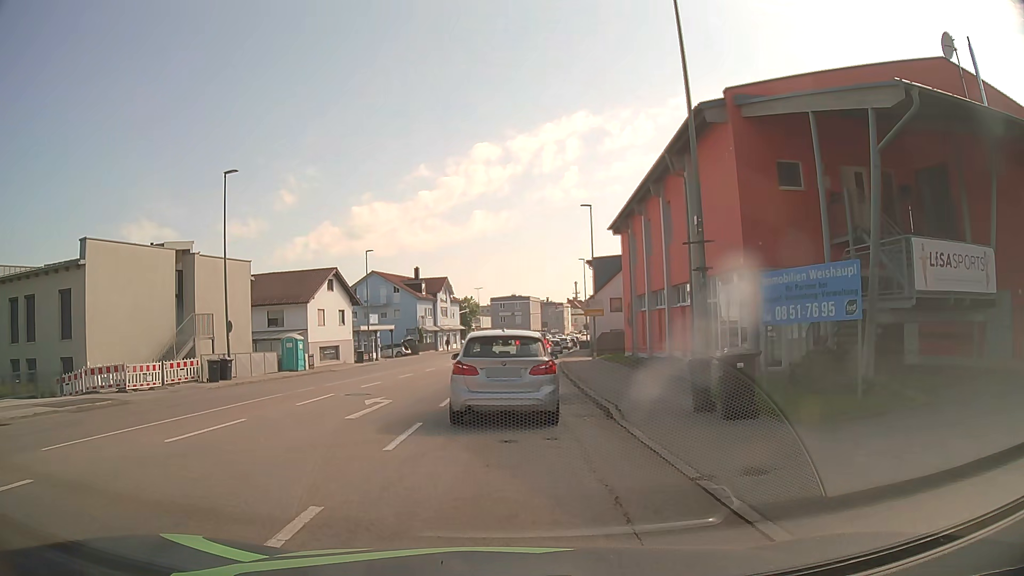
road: tertiary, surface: asphalt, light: Day
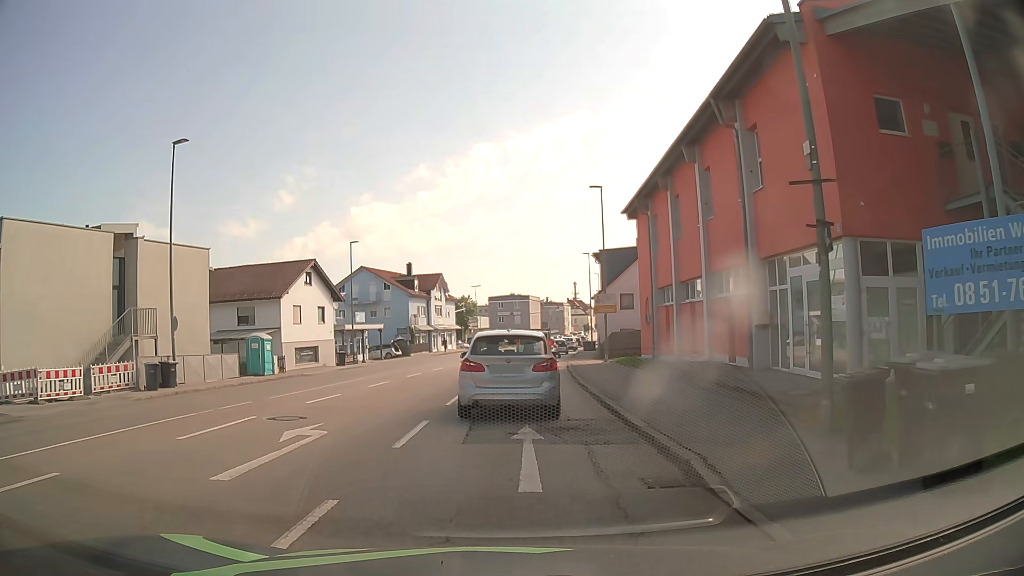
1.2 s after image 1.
(0.0, +5.8) m; 0°
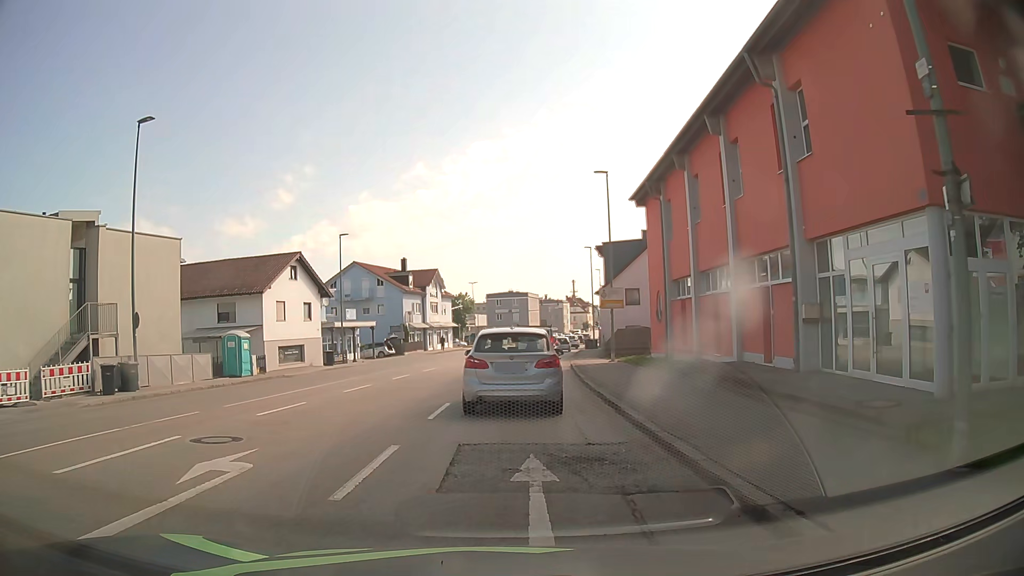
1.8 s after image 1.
(0.0, +3.1) m; 0°
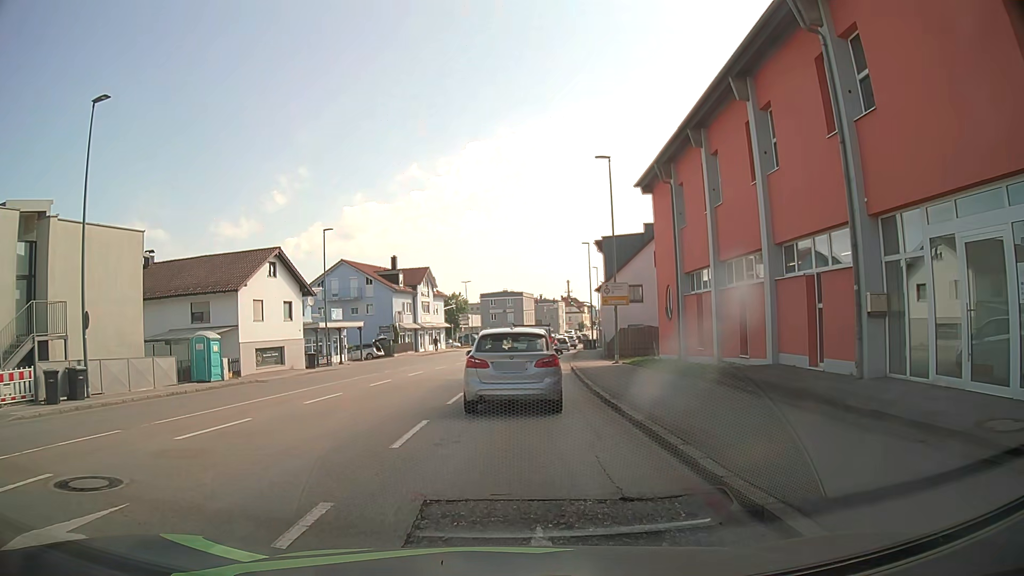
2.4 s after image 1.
(0.0, +3.1) m; +1°
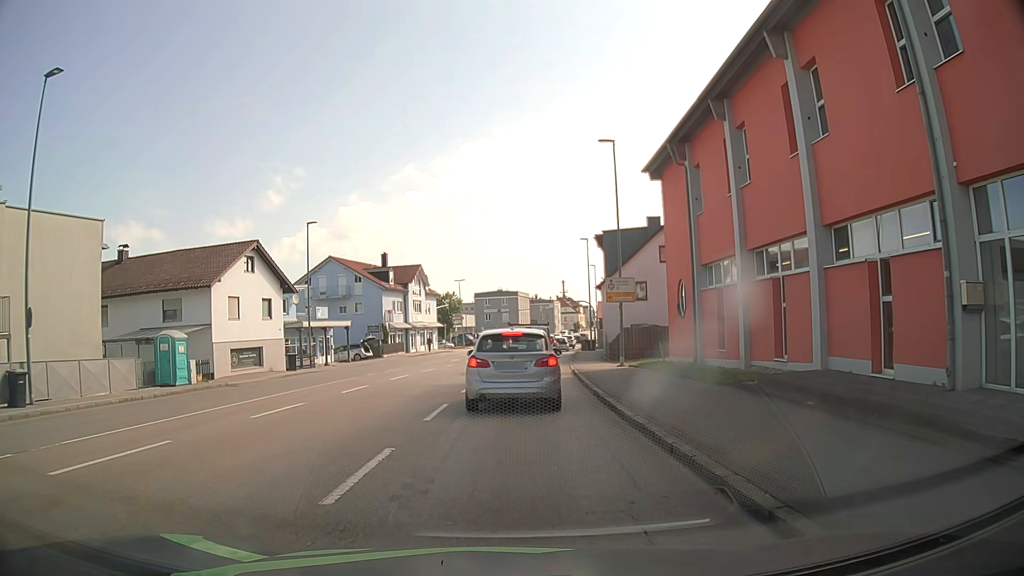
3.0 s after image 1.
(0.0, +3.0) m; 0°
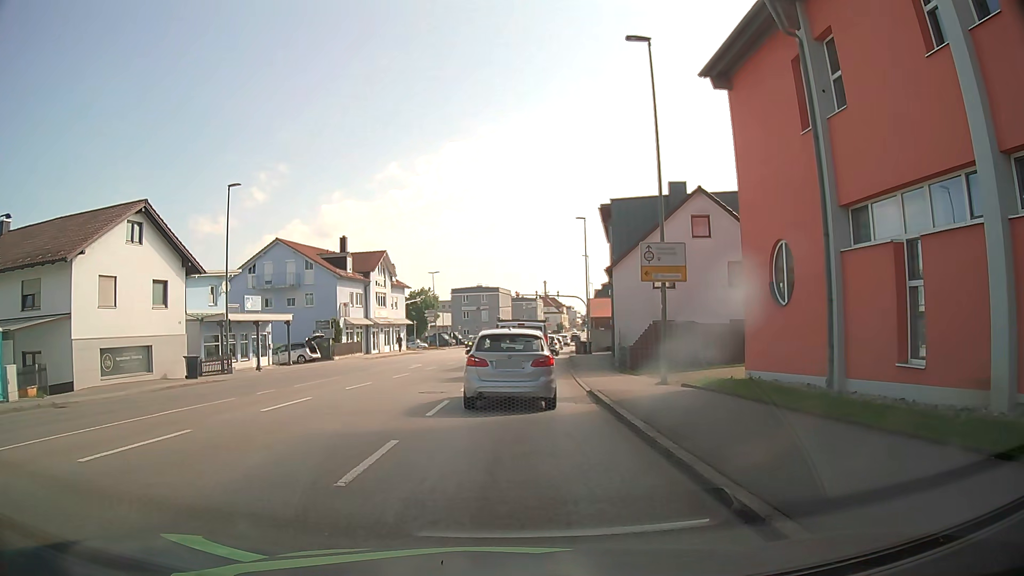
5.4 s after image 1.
(+0.2, +11.3) m; +2°
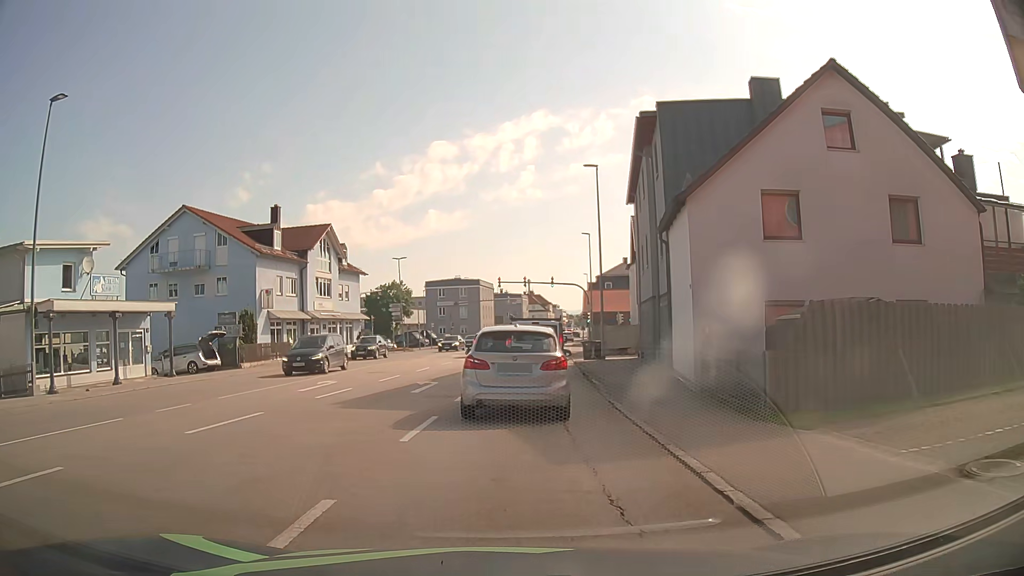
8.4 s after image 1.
(+0.1, +15.7) m; +1°
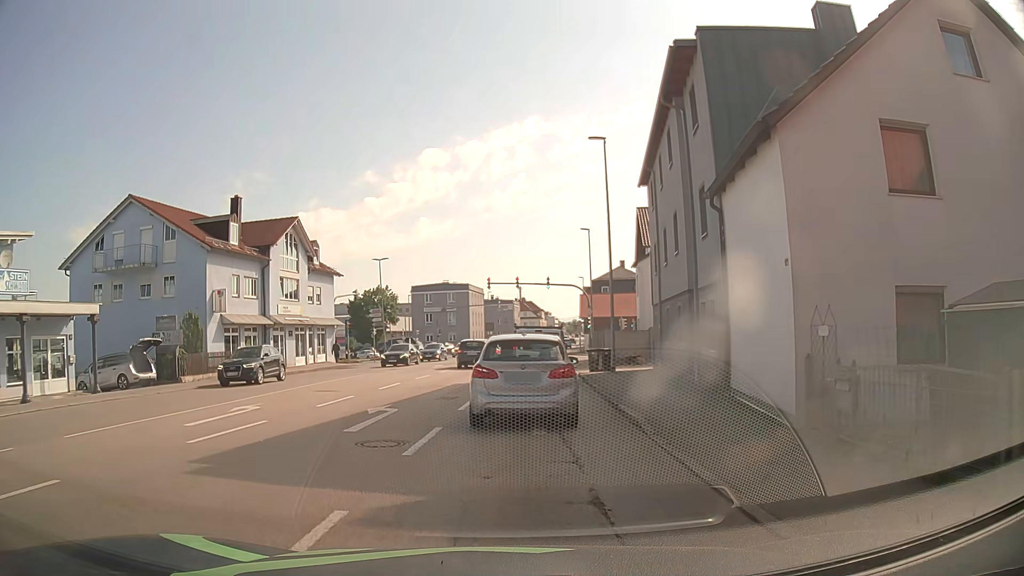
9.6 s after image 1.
(+0.1, +6.2) m; +2°
(0, +10) (0, +20) (+1, +30) (+1, +40) (+2, +50) (+3, +60) (+3, +70) (+4, +80) (+6, +90) (+7, +100) m
